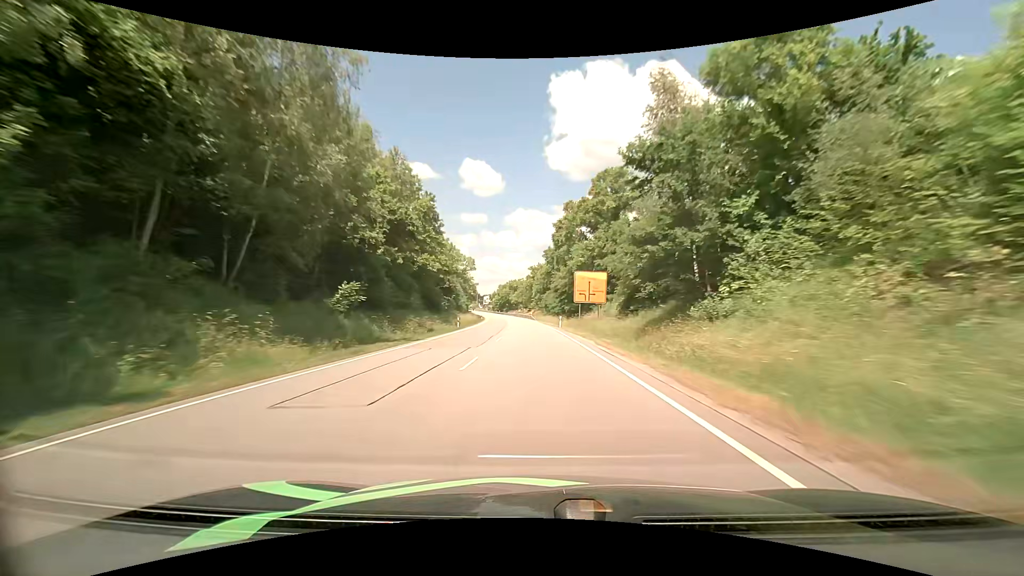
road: primary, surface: asphalt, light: Day
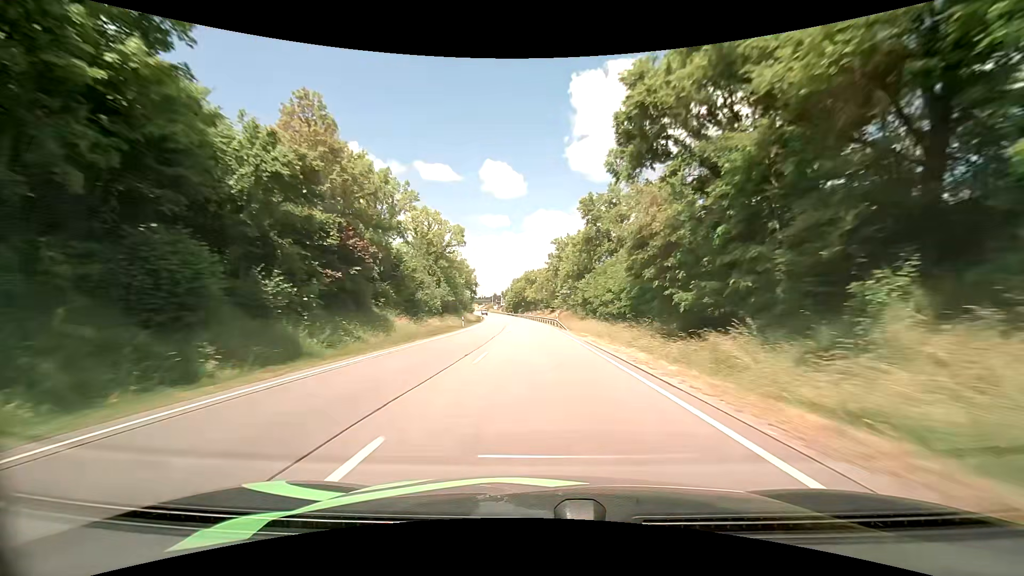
(-0.7, +46.3) m; -2°
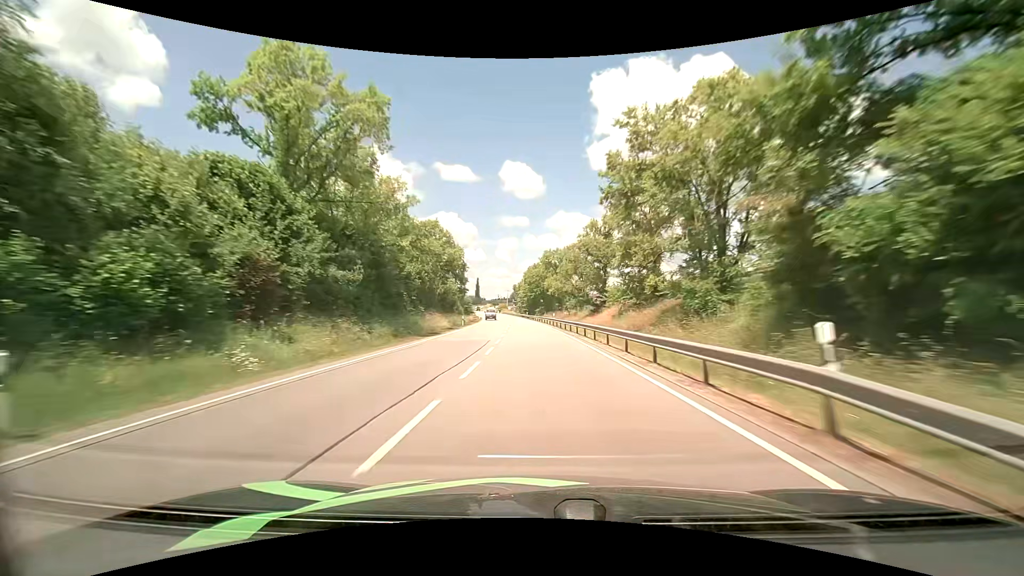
(-1.1, +46.2) m; -2°
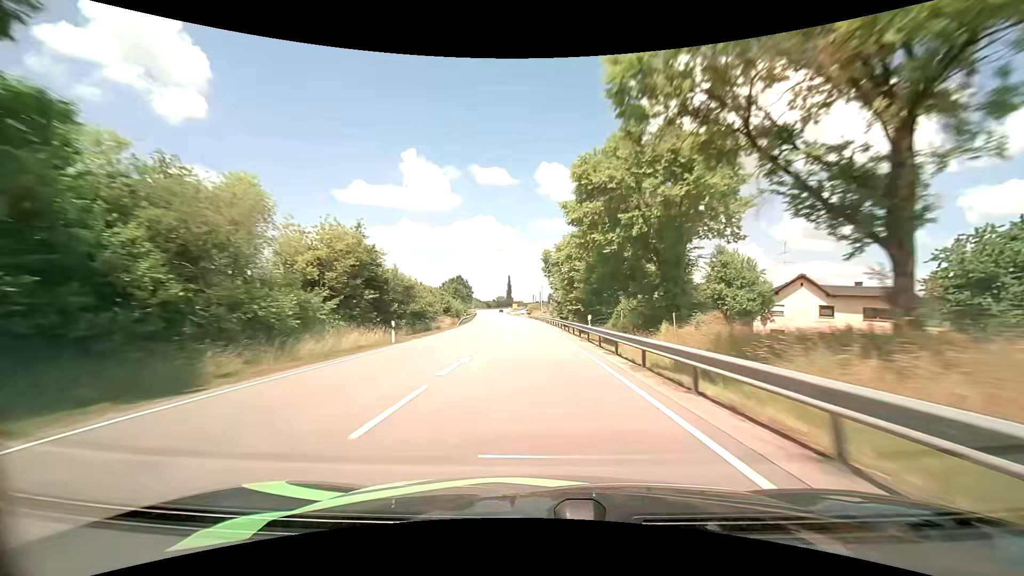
(-2.7, +77.0) m; -4°
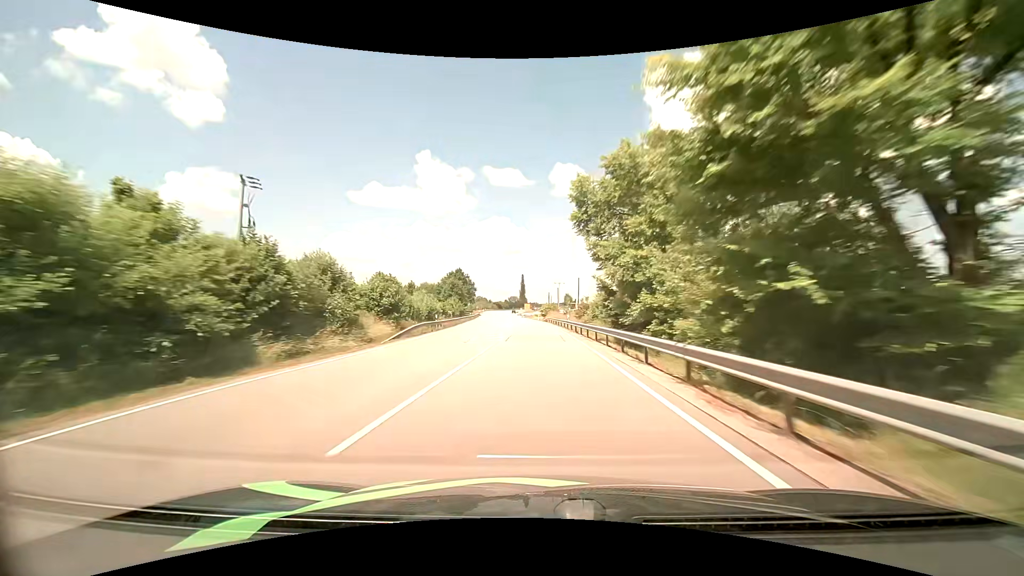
(-0.5, +30.8) m; -2°
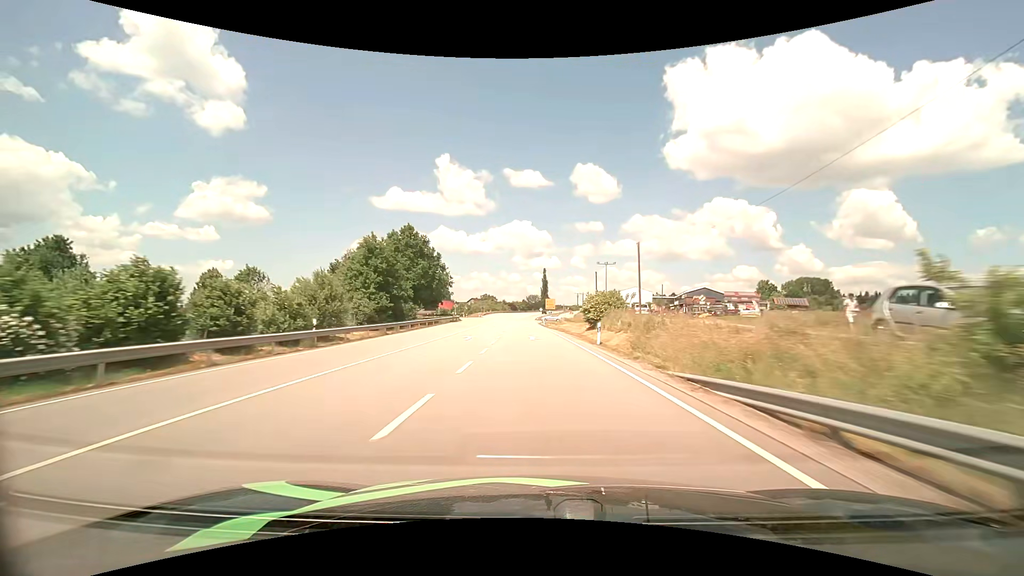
(-1.4, +74.3) m; -2°
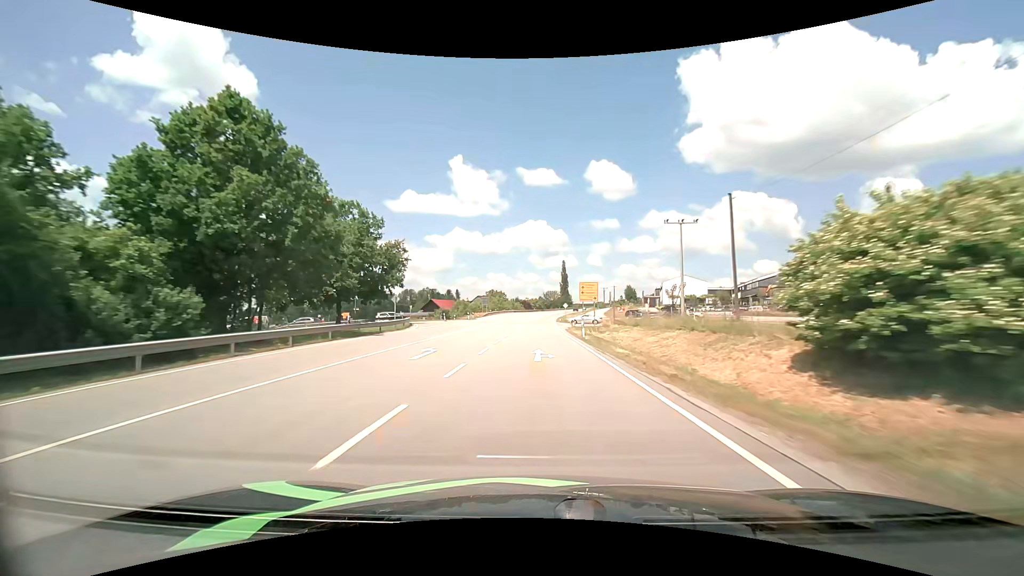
(-0.8, +43.0) m; -2°
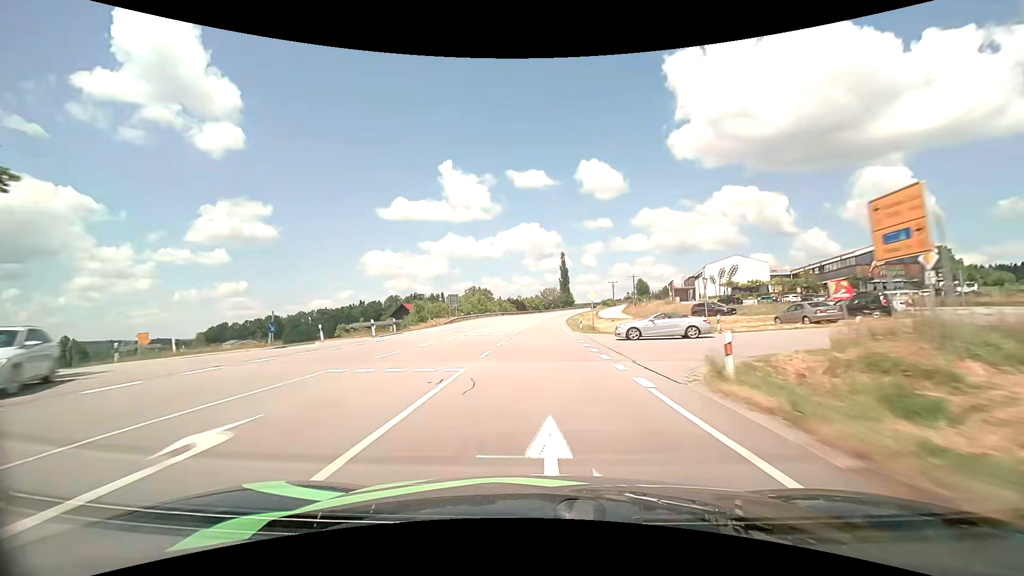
(-0.1, +42.6) m; 0°
